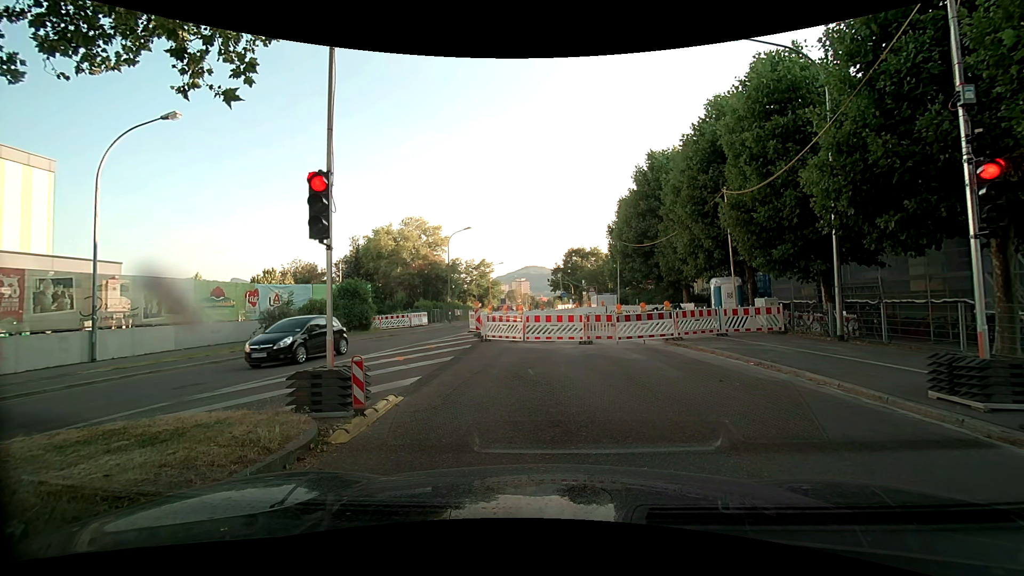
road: secondary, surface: asphalt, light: Day
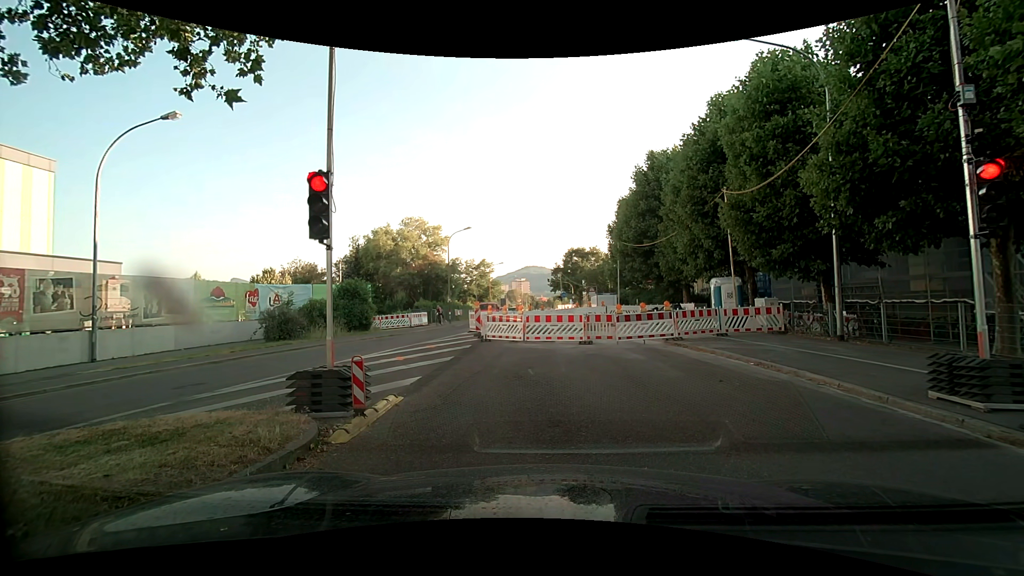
(0.0, 0.0) m; 0°
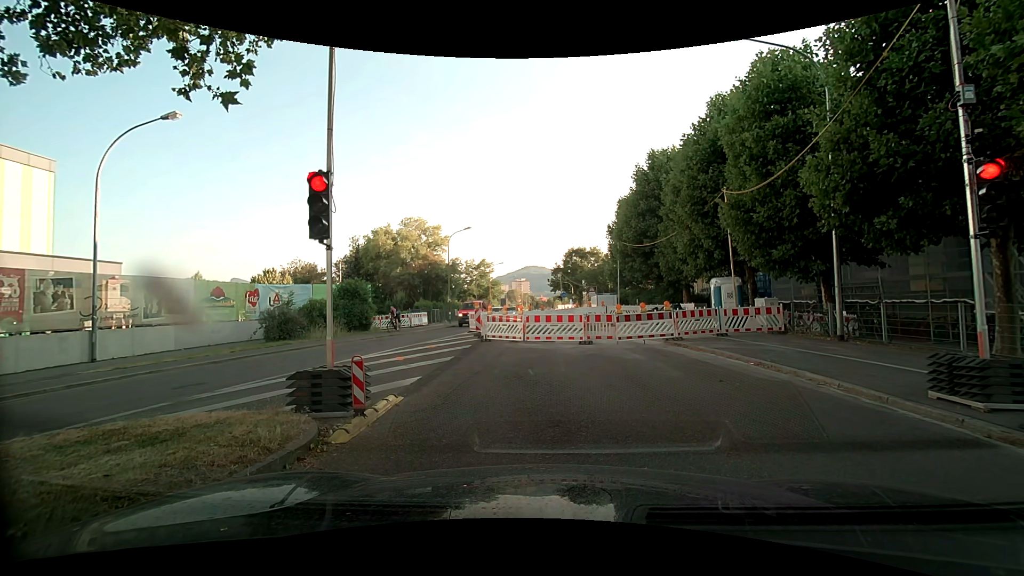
(0.0, 0.0) m; 0°
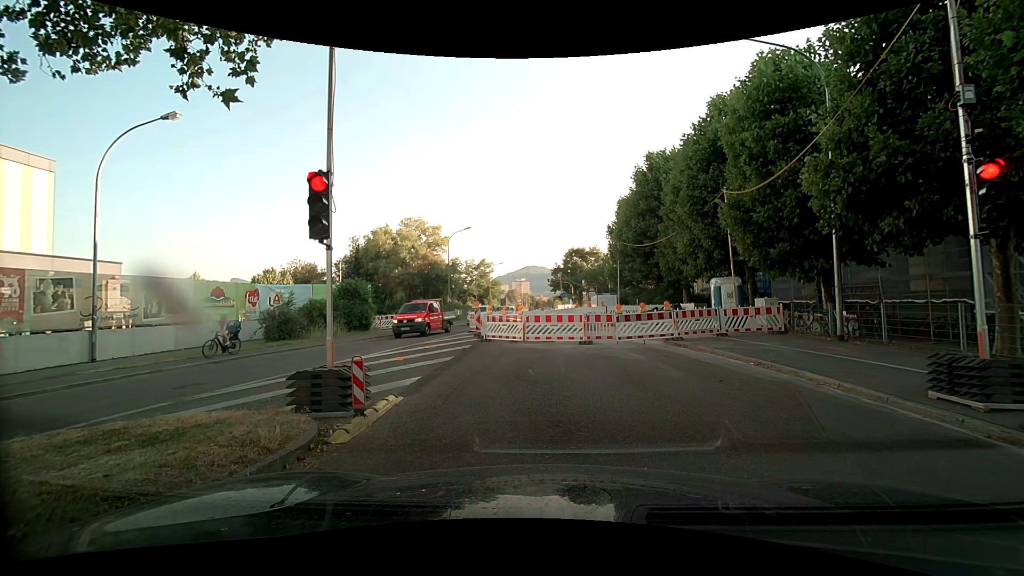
(0.0, 0.0) m; 0°
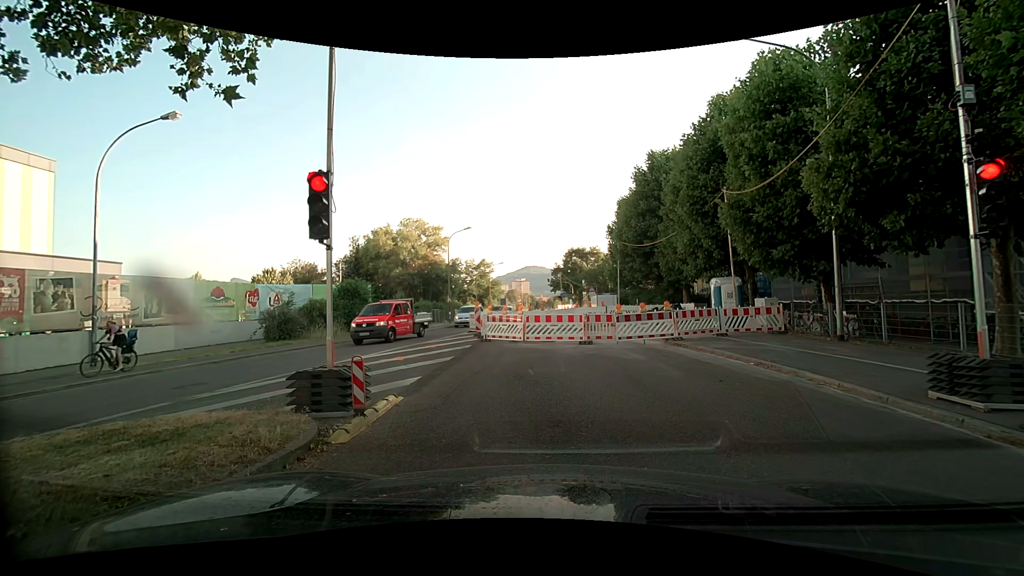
(0.0, 0.0) m; 0°
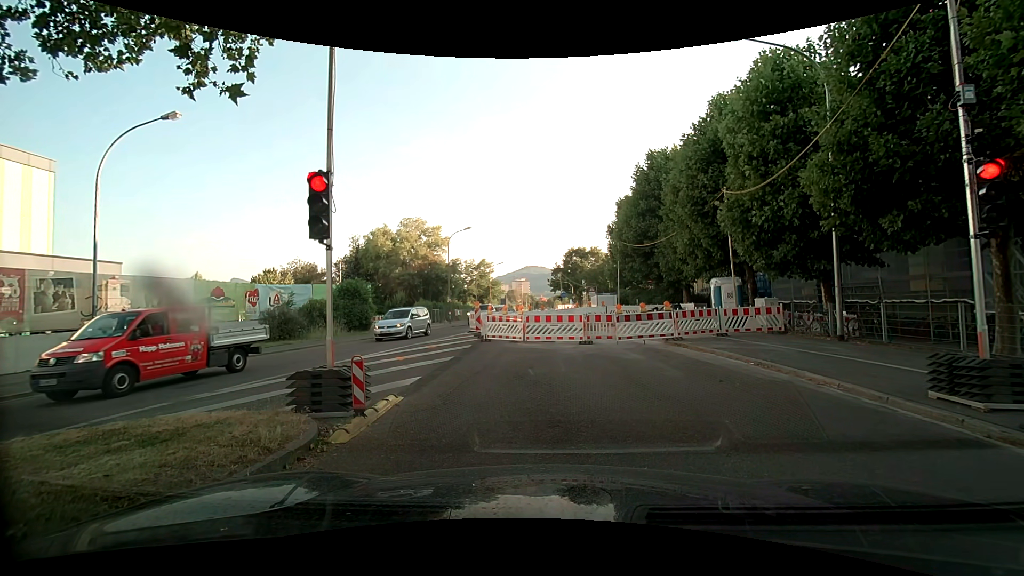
(0.0, 0.0) m; 0°
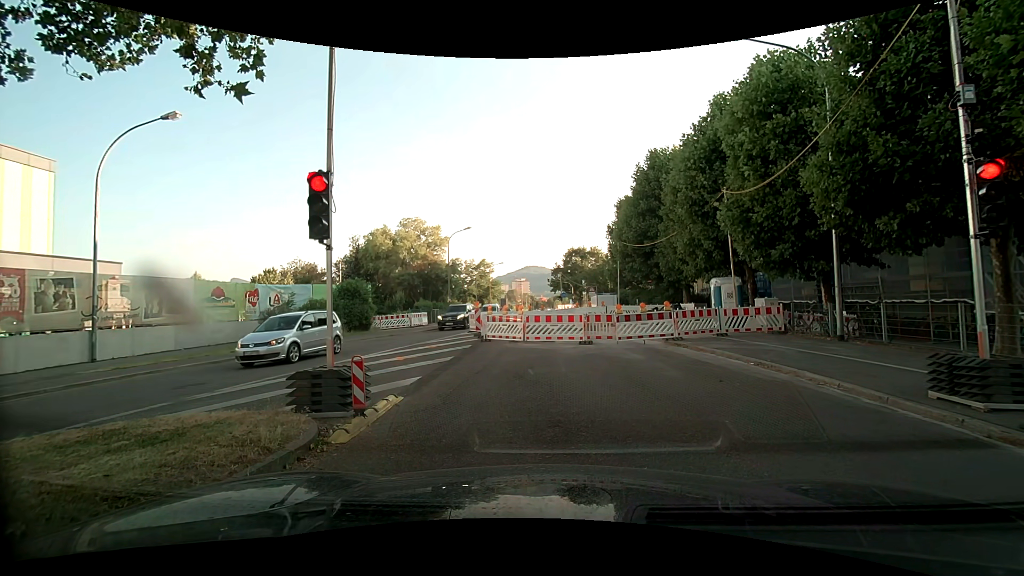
(0.0, 0.0) m; 0°
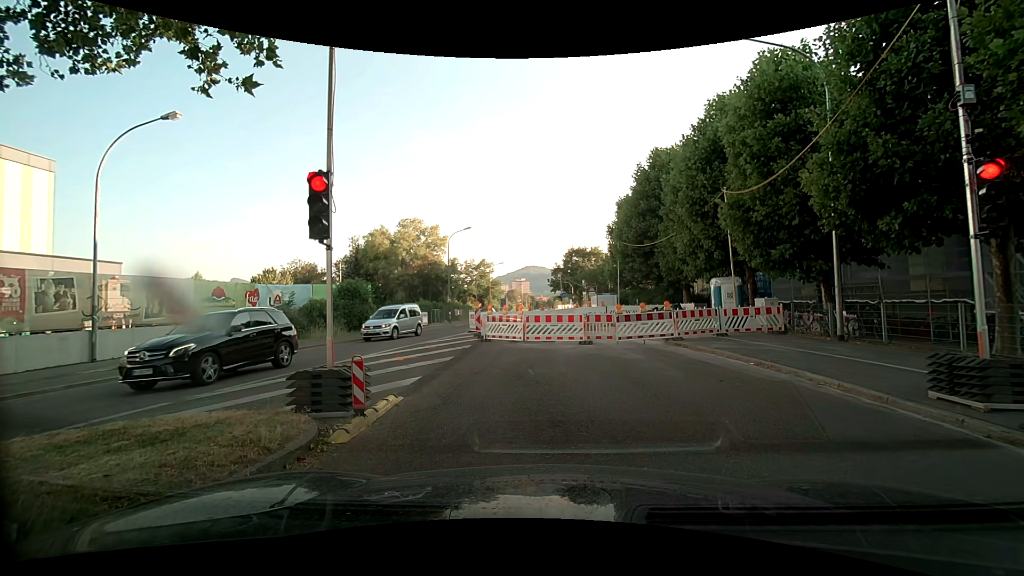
(0.0, 0.0) m; 0°
